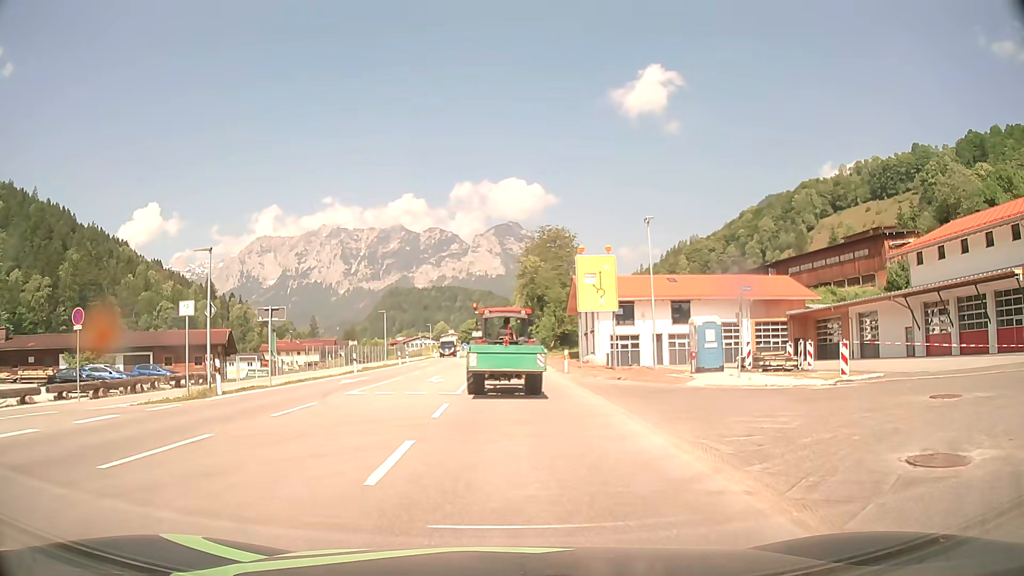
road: primary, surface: asphalt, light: Day
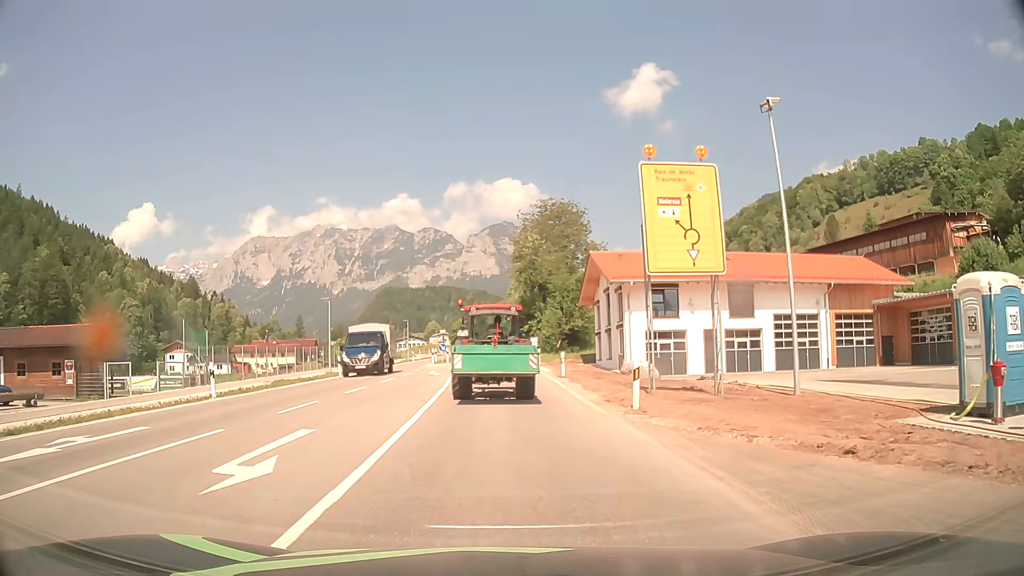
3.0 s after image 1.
(+0.1, +18.6) m; 0°
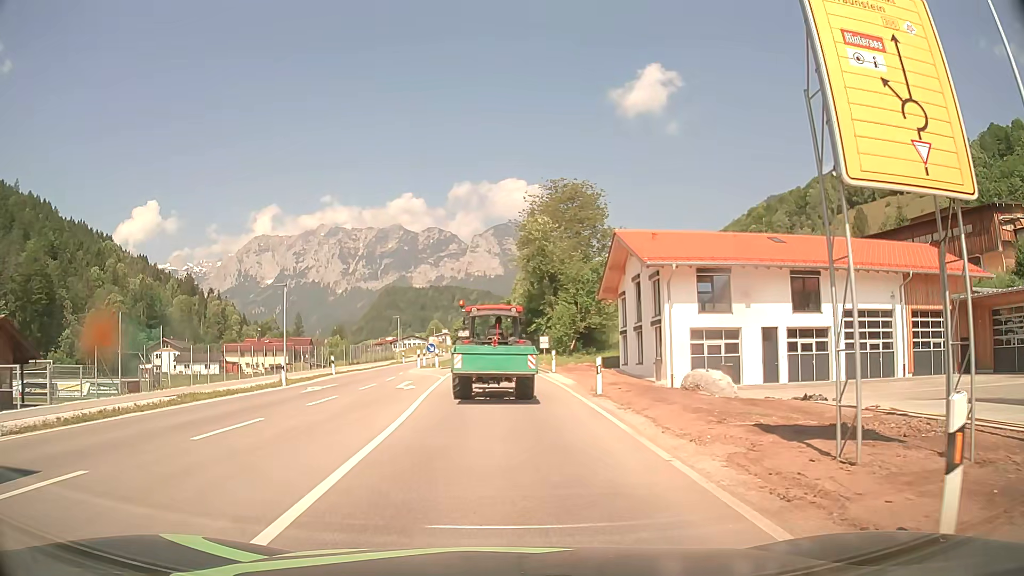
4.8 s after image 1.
(0.0, +10.2) m; 0°
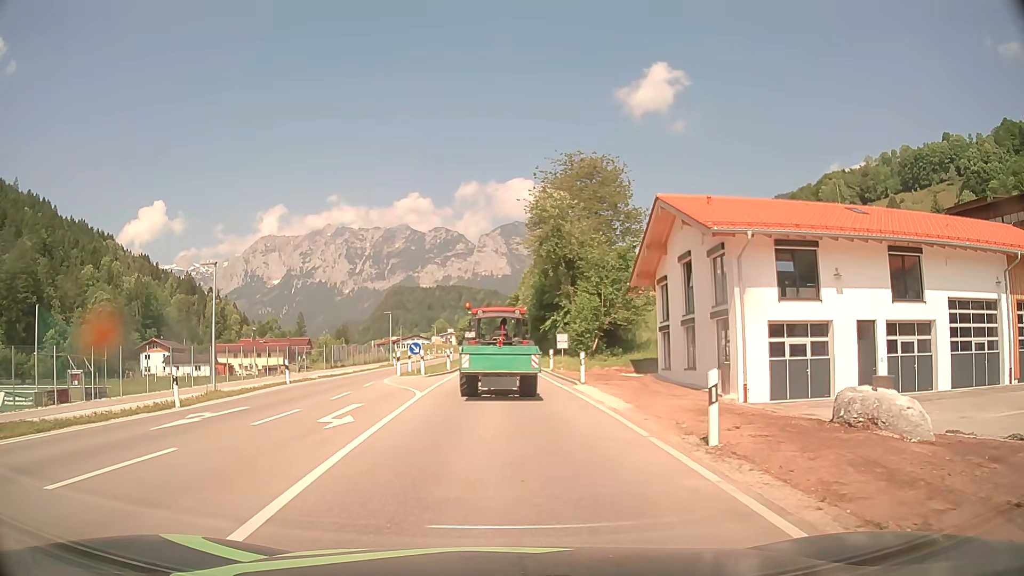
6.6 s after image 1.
(-0.1, +10.0) m; -1°
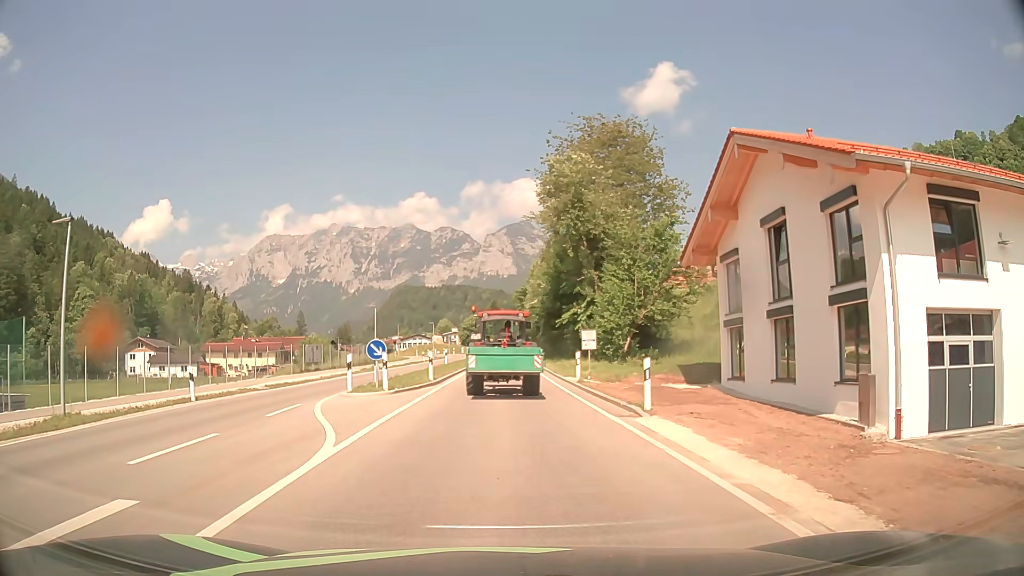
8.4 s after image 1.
(-0.1, +10.4) m; 0°
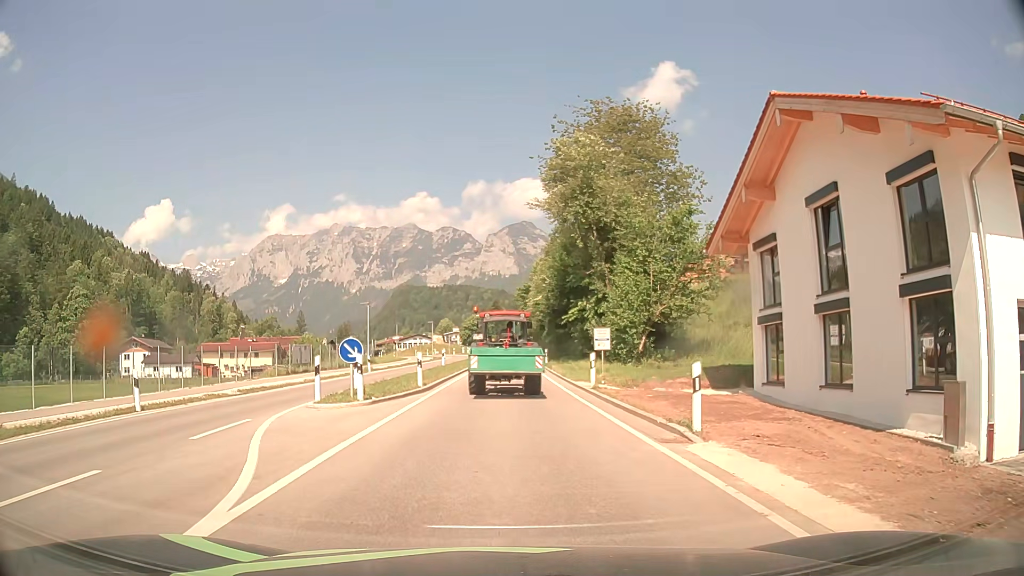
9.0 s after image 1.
(0.0, +3.6) m; 0°
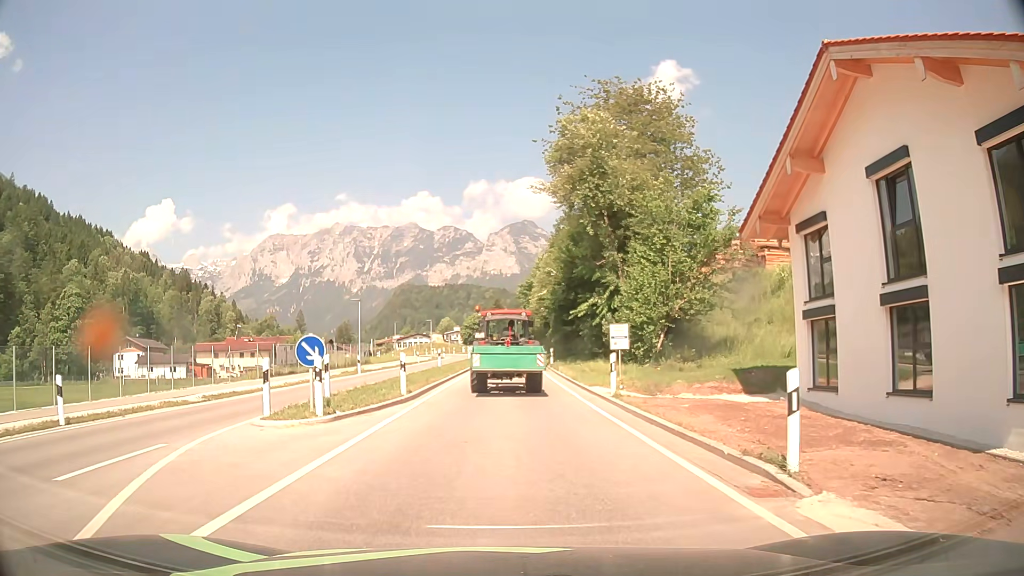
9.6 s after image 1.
(0.0, +3.7) m; 0°
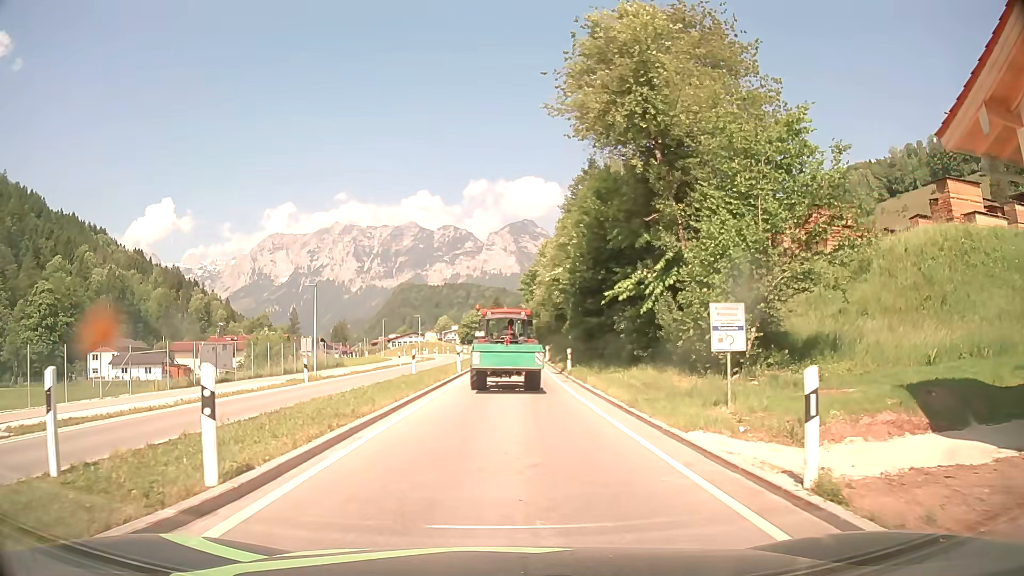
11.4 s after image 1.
(0.0, +11.4) m; 0°
(0, +10) (0, +20) (0, +30) (+1, +40) (+1, +50) (+1, +60) (+1, +70) (+1, +80) (0, +90) (-1, +100) m
